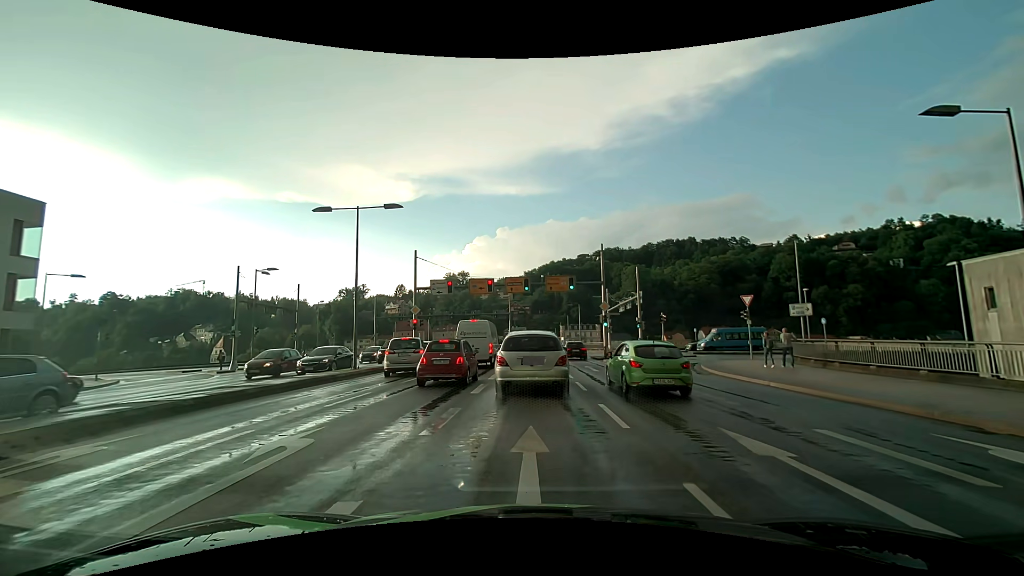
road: primary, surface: asphalt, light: Day
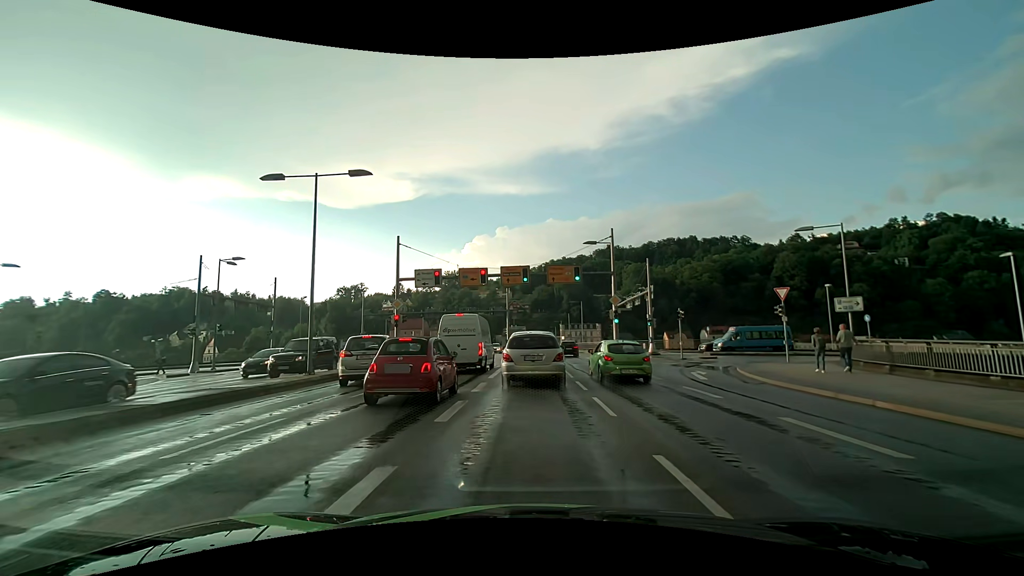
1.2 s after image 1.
(0.0, +5.1) m; 0°
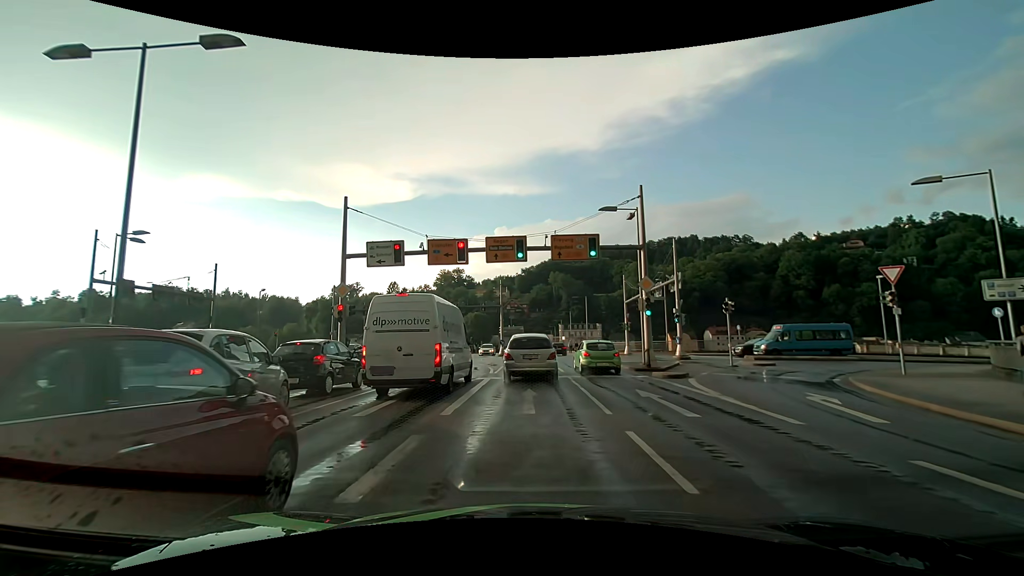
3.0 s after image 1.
(0.0, +9.3) m; 0°
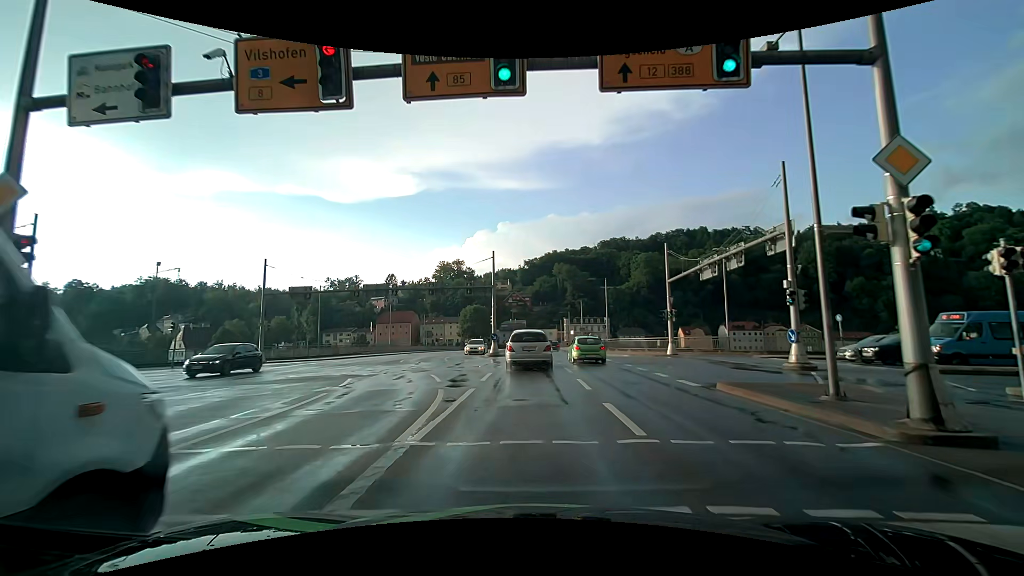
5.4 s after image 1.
(-0.1, +15.8) m; -1°
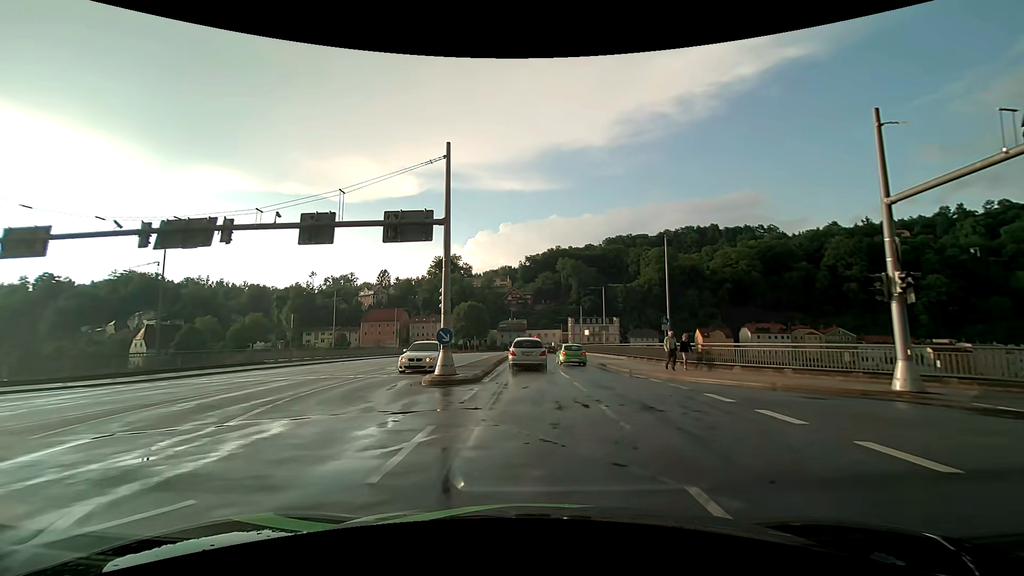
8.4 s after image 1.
(0.0, +23.2) m; 0°
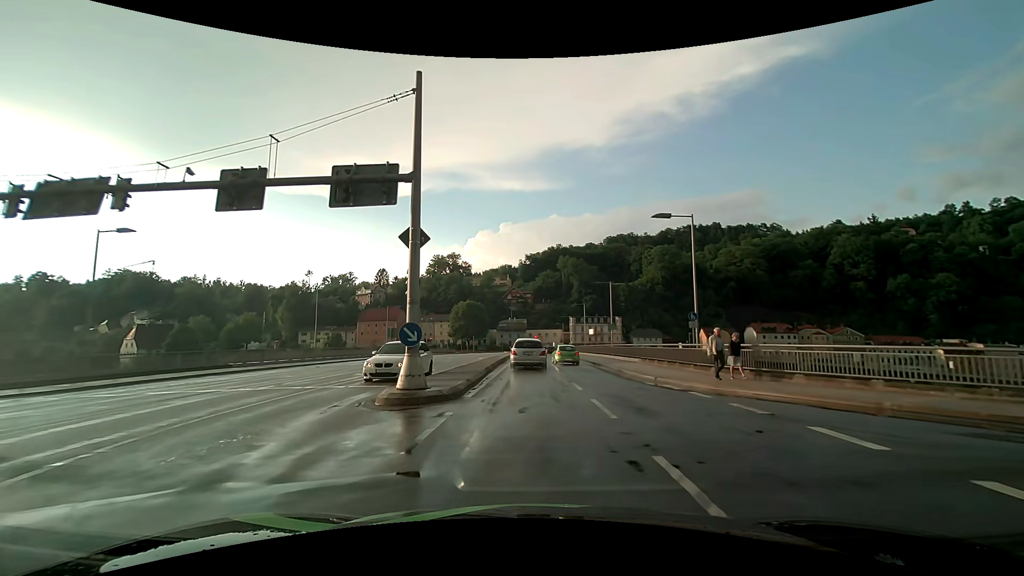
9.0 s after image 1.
(0.0, +4.9) m; 0°
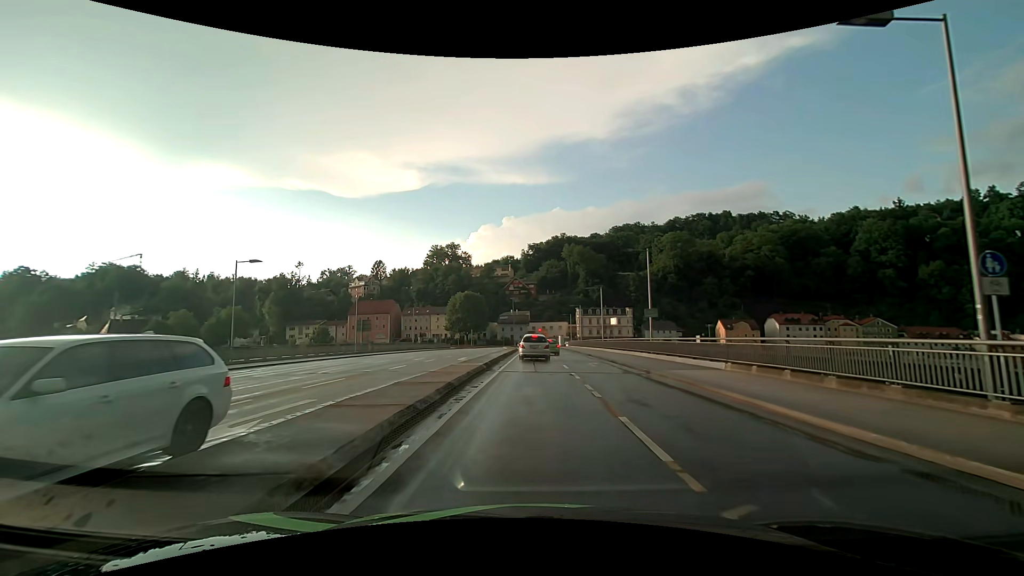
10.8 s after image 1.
(-0.1, +15.2) m; 0°
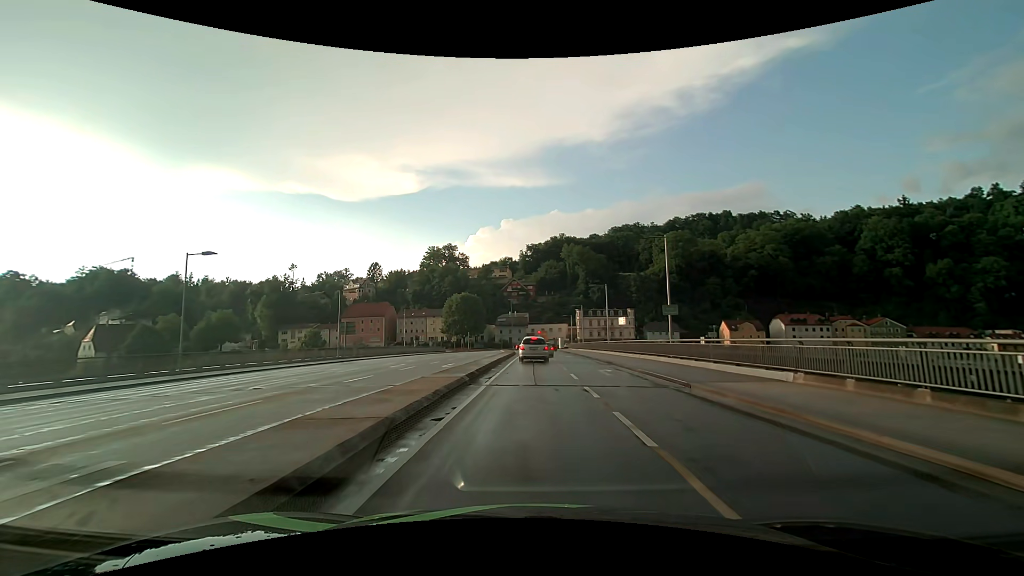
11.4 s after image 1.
(-0.1, +5.3) m; -1°
(0, +10) (0, +20) (0, +30) (0, +40) (0, +50) (0, +60) (0, +70) (-1, +80) (-2, +90) (-3, +100) m
